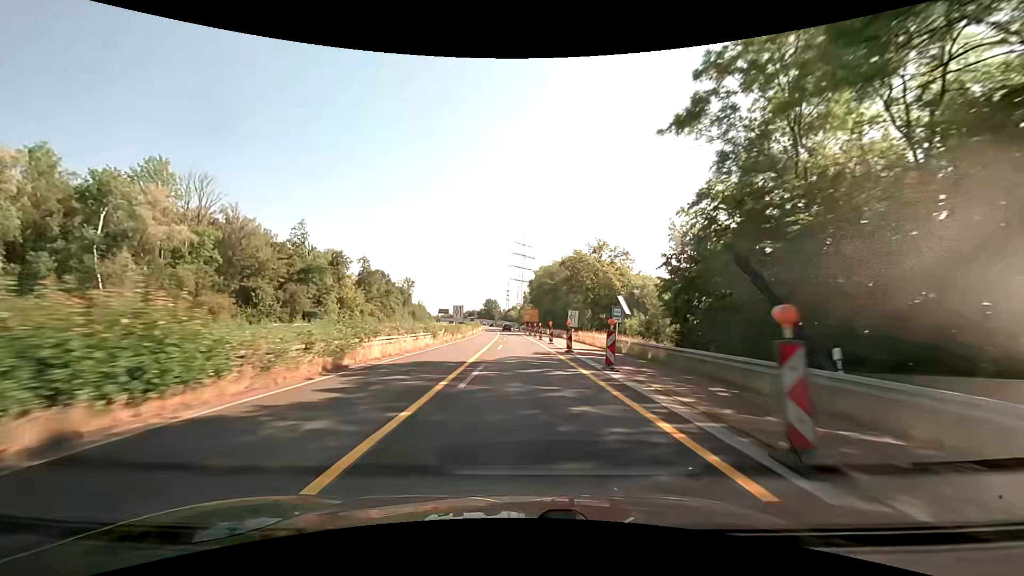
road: trunk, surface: asphalt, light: Day
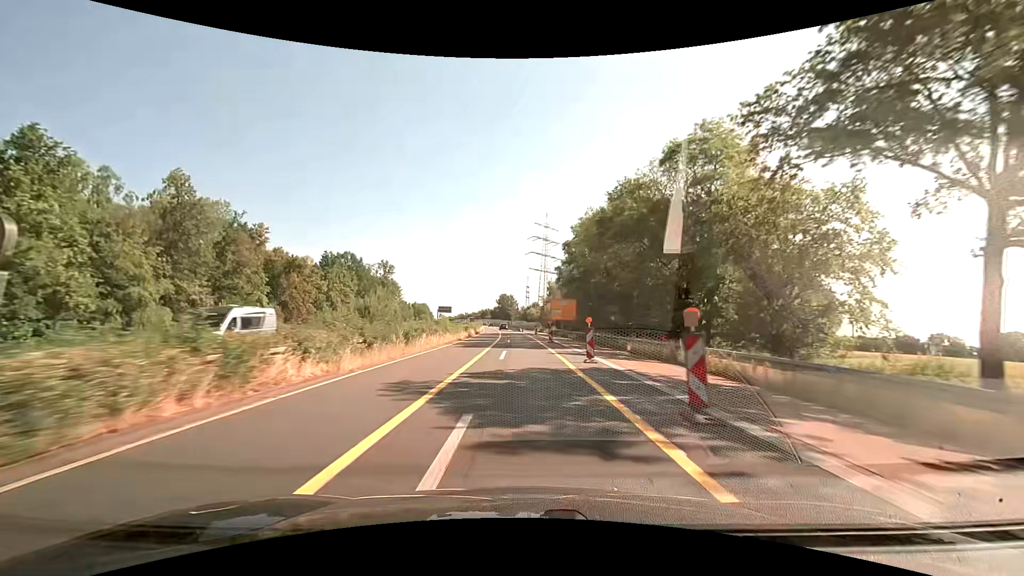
(-1.0, +63.2) m; -2°
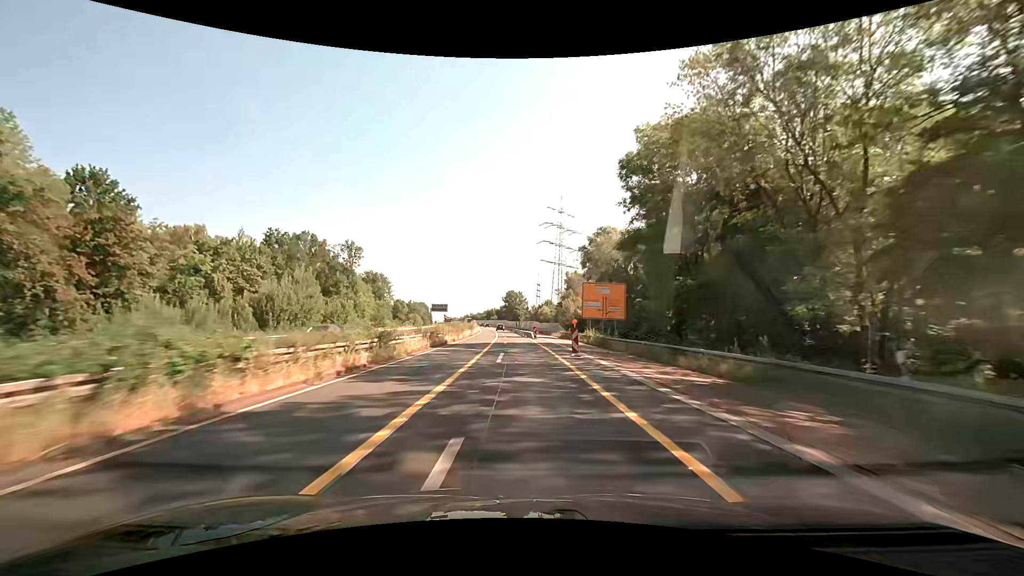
(-0.2, +37.9) m; -1°
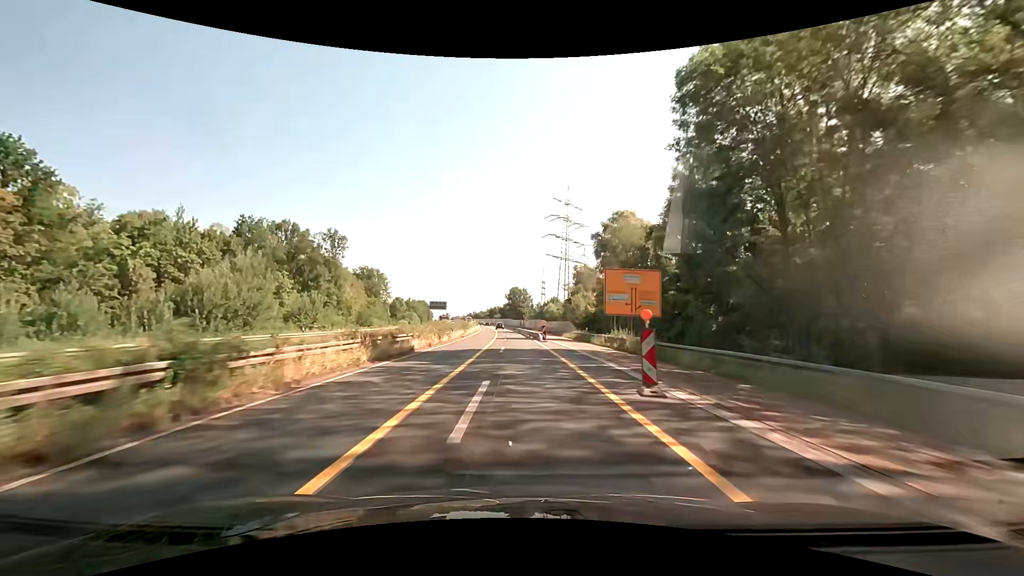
(0.0, +12.7) m; 0°
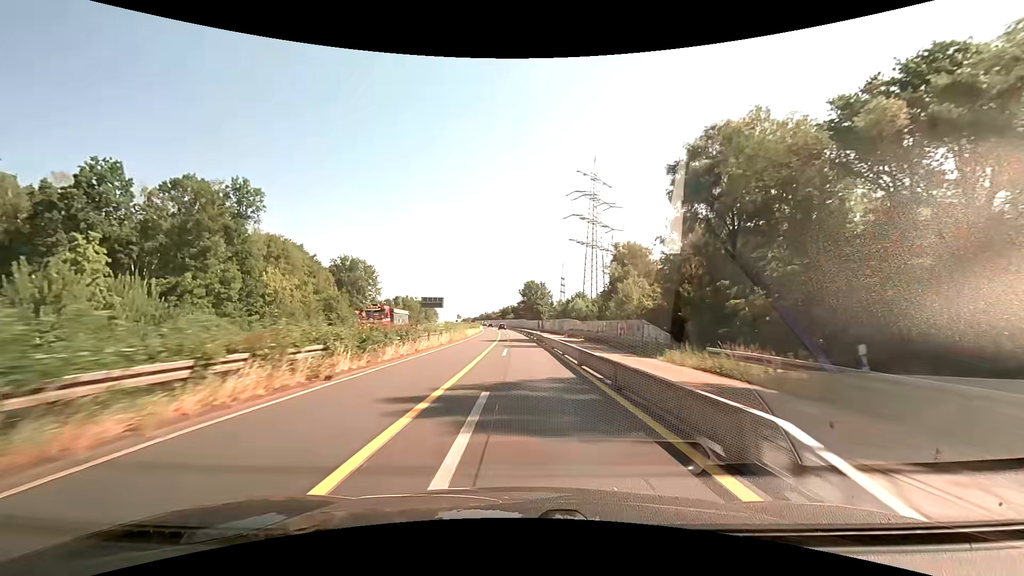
(-0.6, +38.0) m; -1°
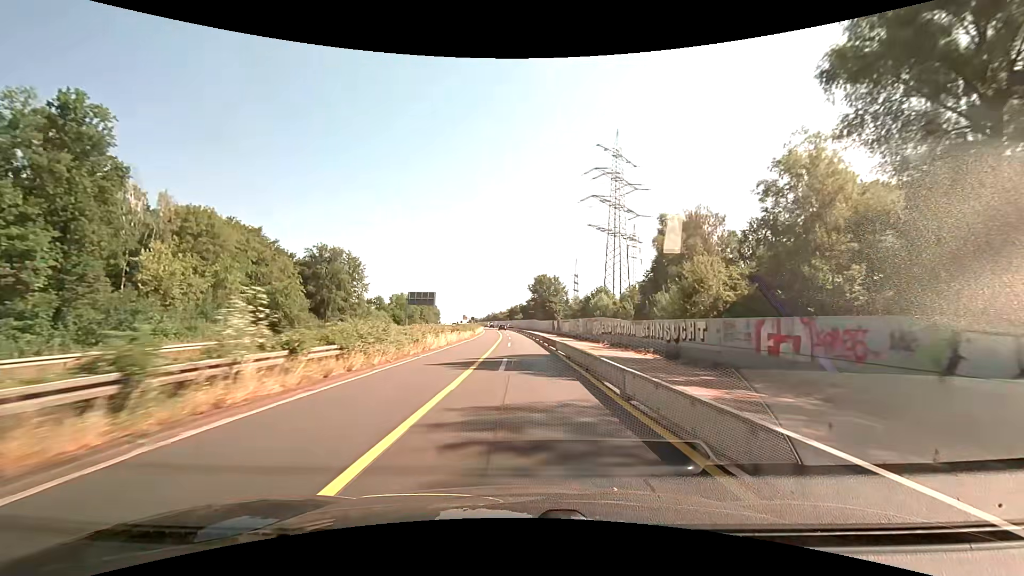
(-0.4, +25.3) m; -1°
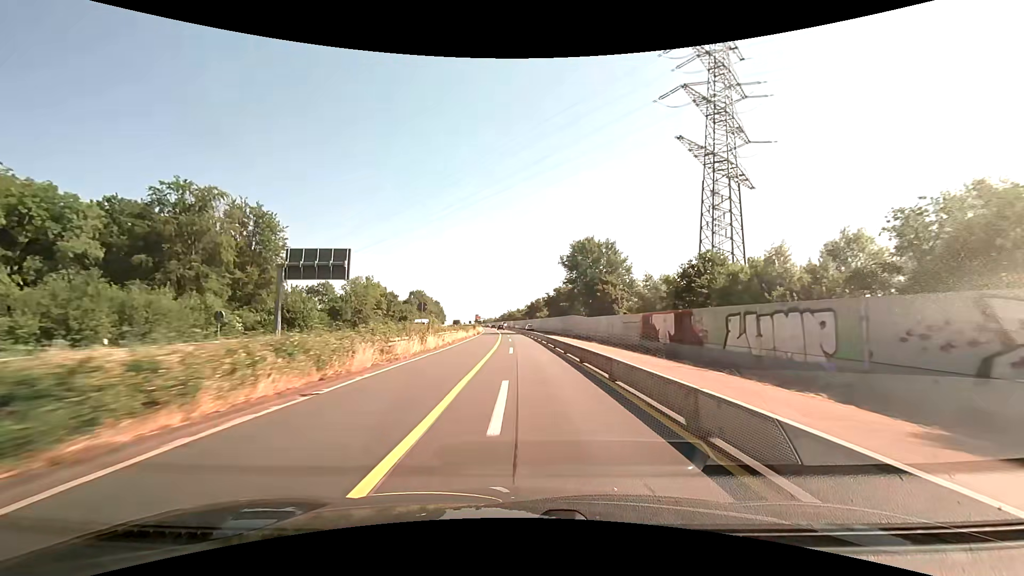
(-1.5, +63.3) m; -2°
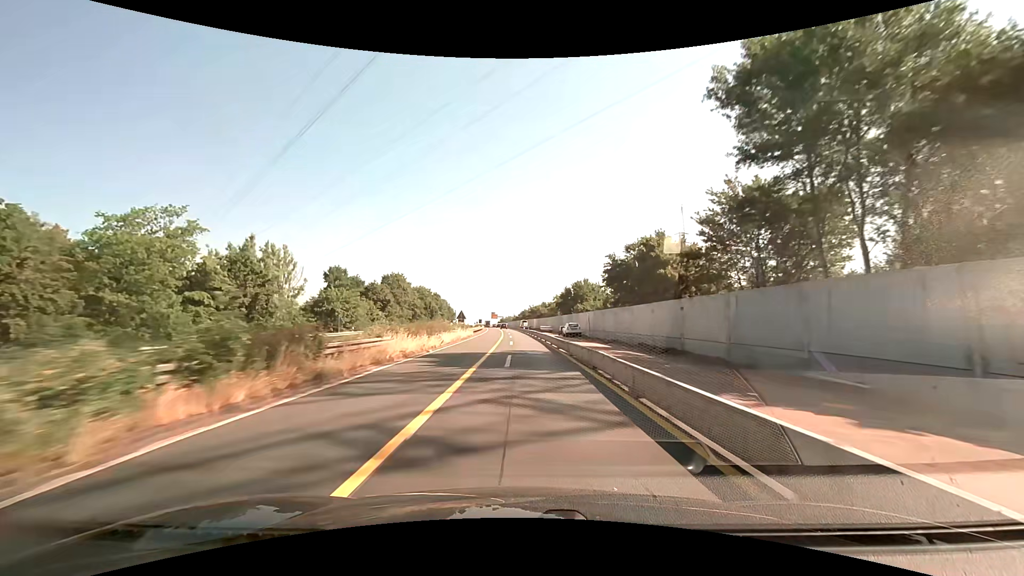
(-1.4, +63.2) m; -3°
(0, +10) (0, +20) (0, +30) (-1, +40) (-1, +50) (-1, +60) (-1, +70) (-2, +80) (-2, +90) (-3, +100) m
